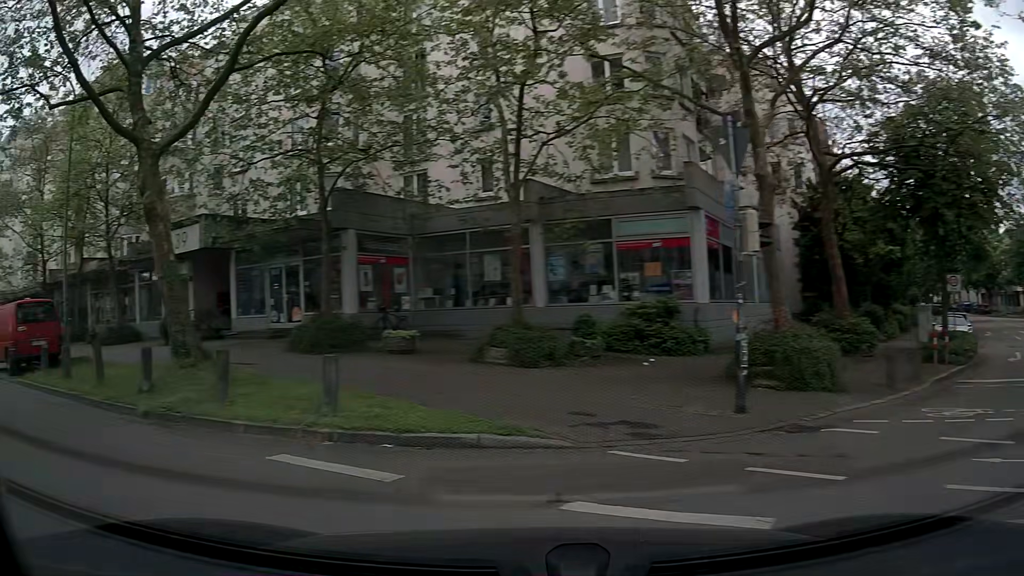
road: tertiary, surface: asphalt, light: Day
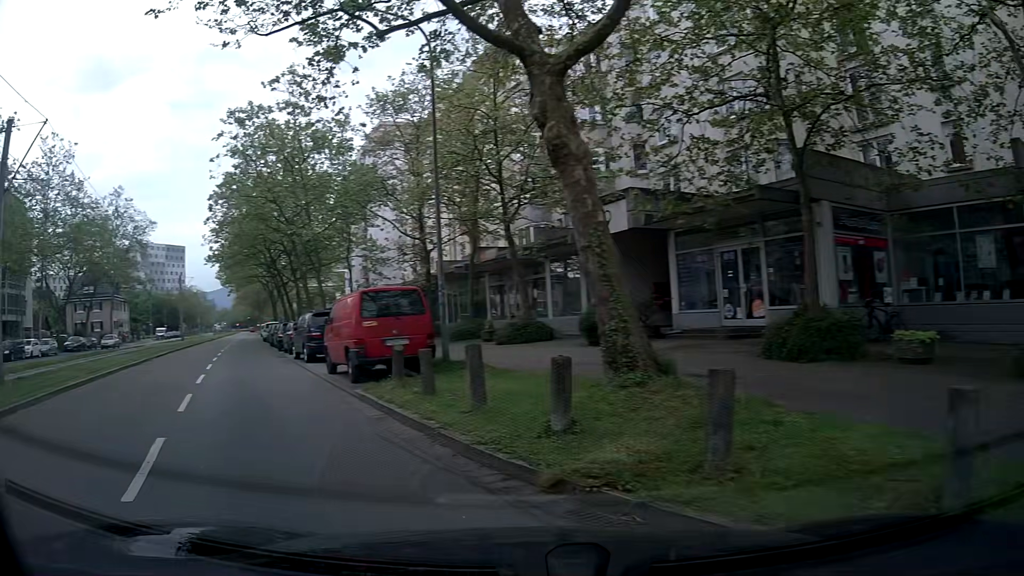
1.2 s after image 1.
(-1.6, +4.6) m; -35°
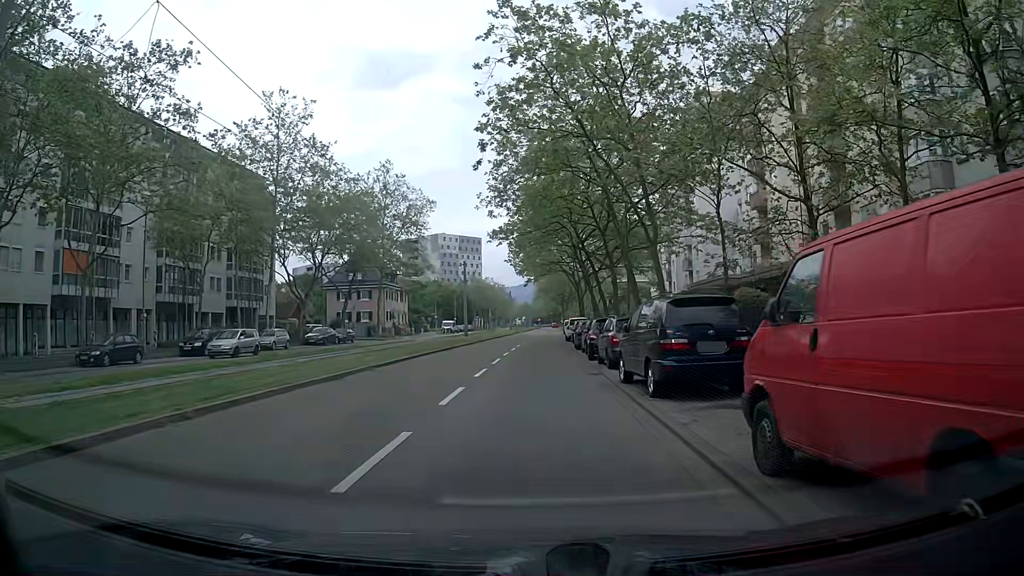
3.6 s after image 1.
(-3.9, +11.4) m; -27°
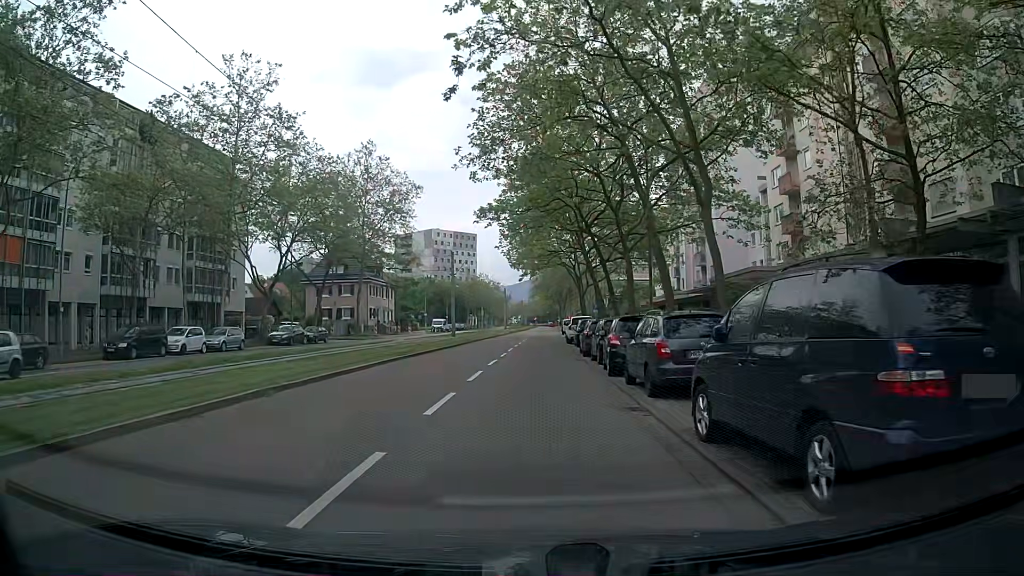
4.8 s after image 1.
(+0.2, +7.5) m; +2°
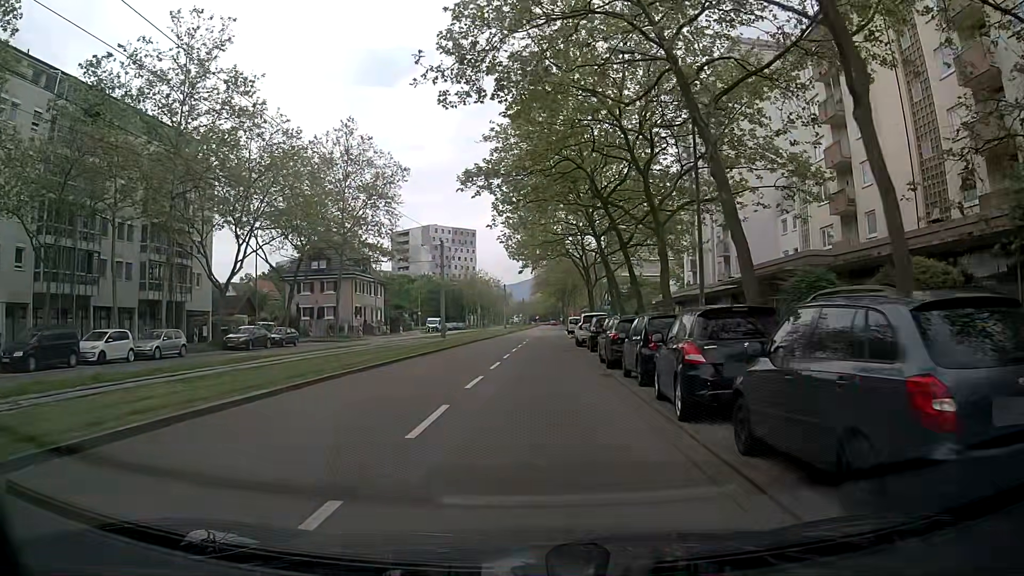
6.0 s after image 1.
(-0.1, +7.9) m; -1°
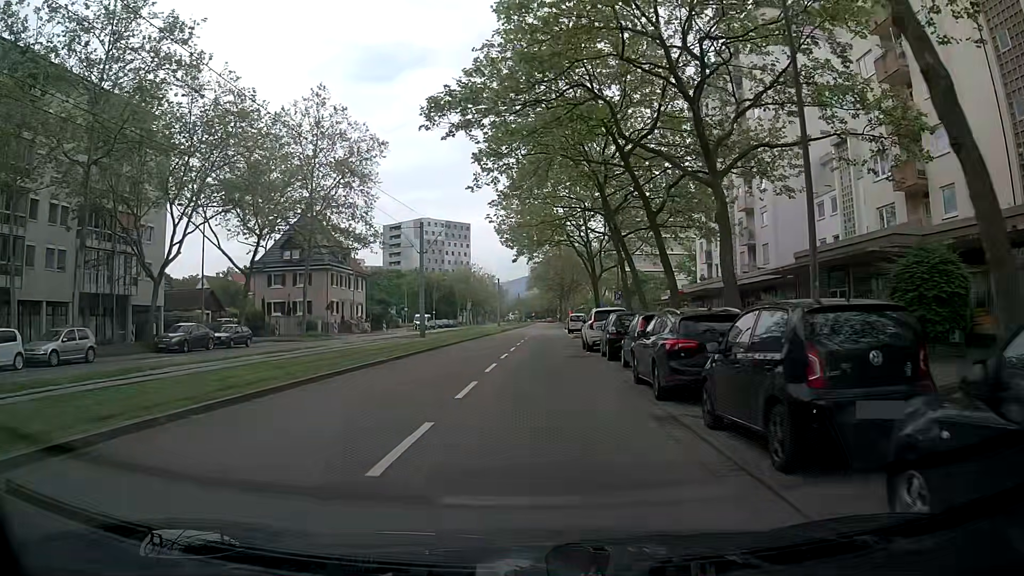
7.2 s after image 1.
(0.0, +8.0) m; 0°
